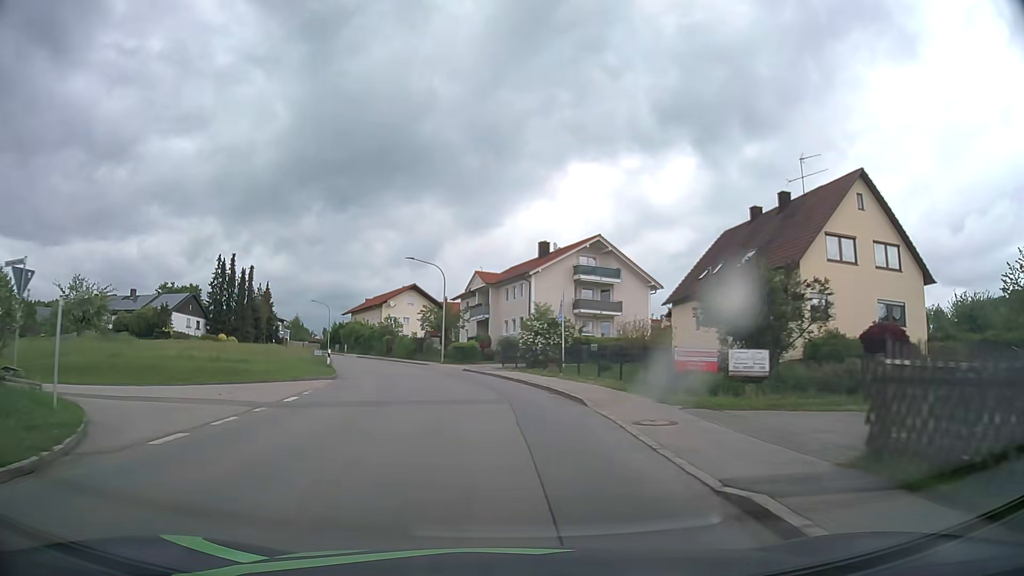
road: tertiary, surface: asphalt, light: Day
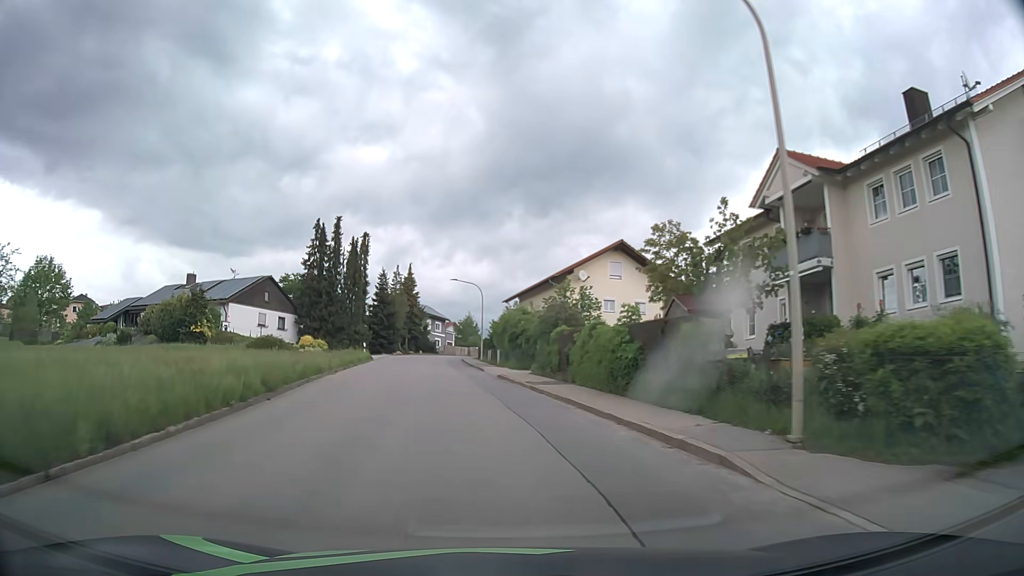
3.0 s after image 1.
(-5.1, +38.6) m; -17°
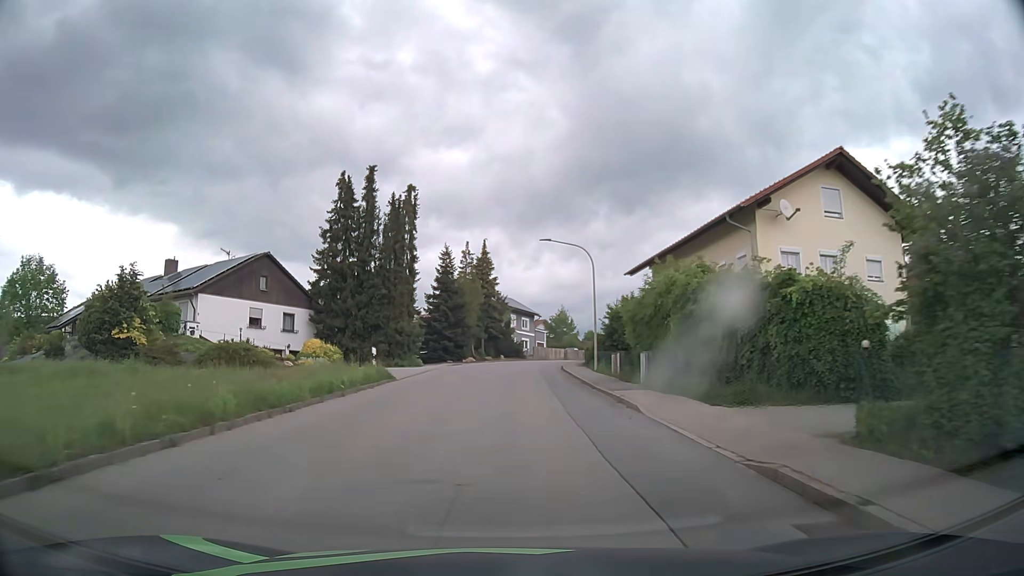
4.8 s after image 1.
(-2.0, +23.5) m; -7°
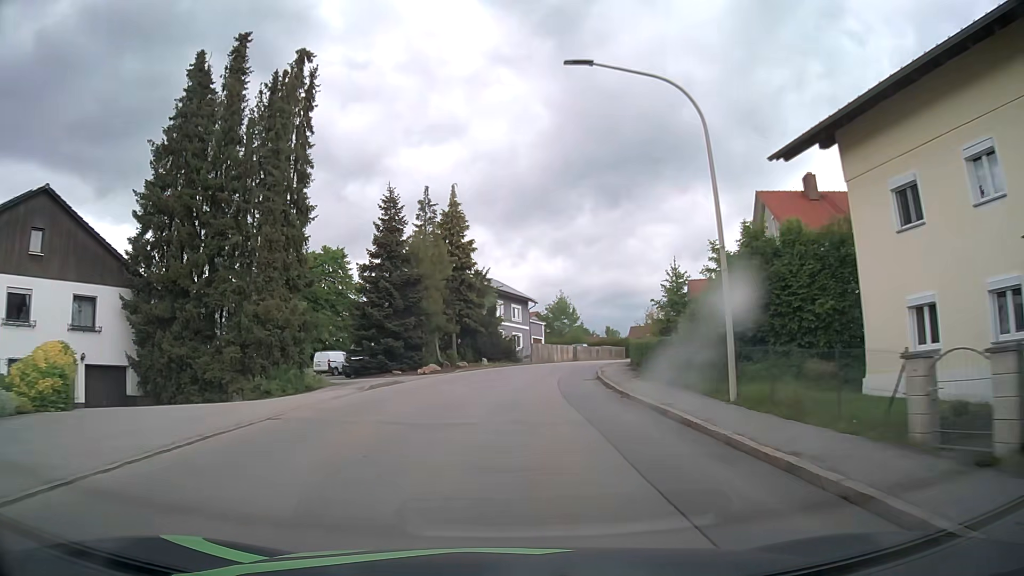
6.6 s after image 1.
(+0.1, +23.7) m; +1°
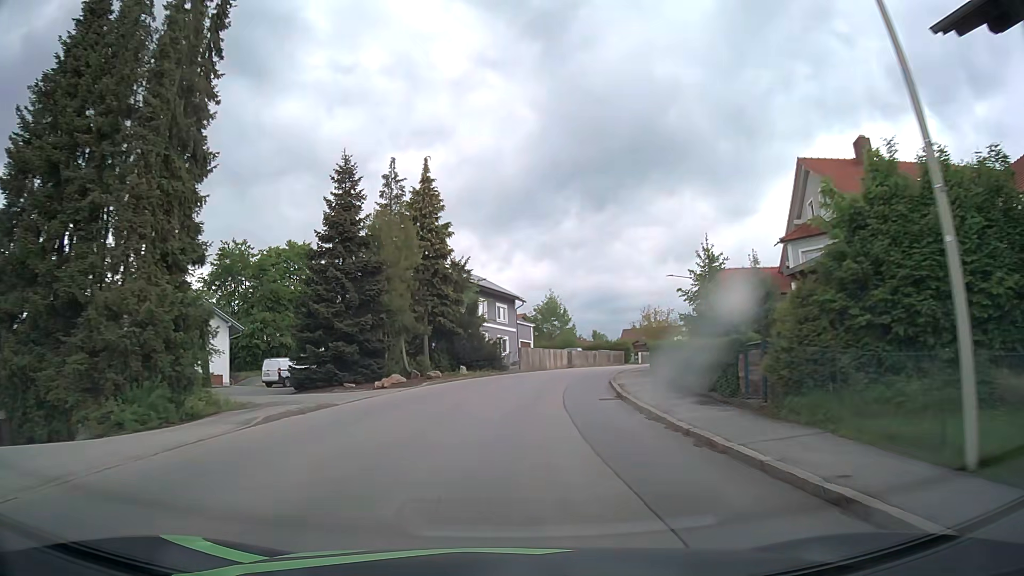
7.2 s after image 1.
(+0.1, +7.9) m; +1°
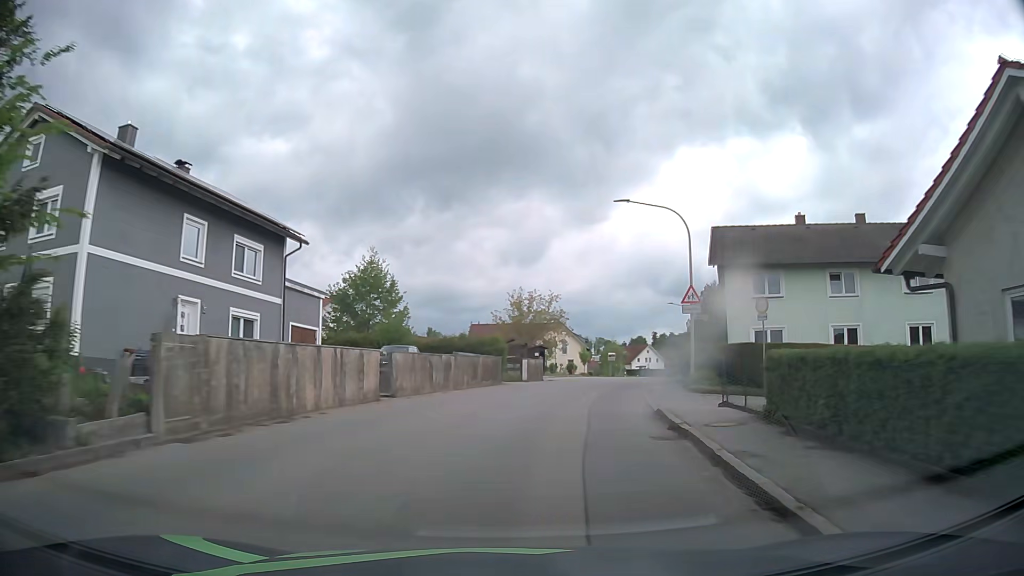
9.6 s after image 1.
(+3.0, +31.5) m; +14°
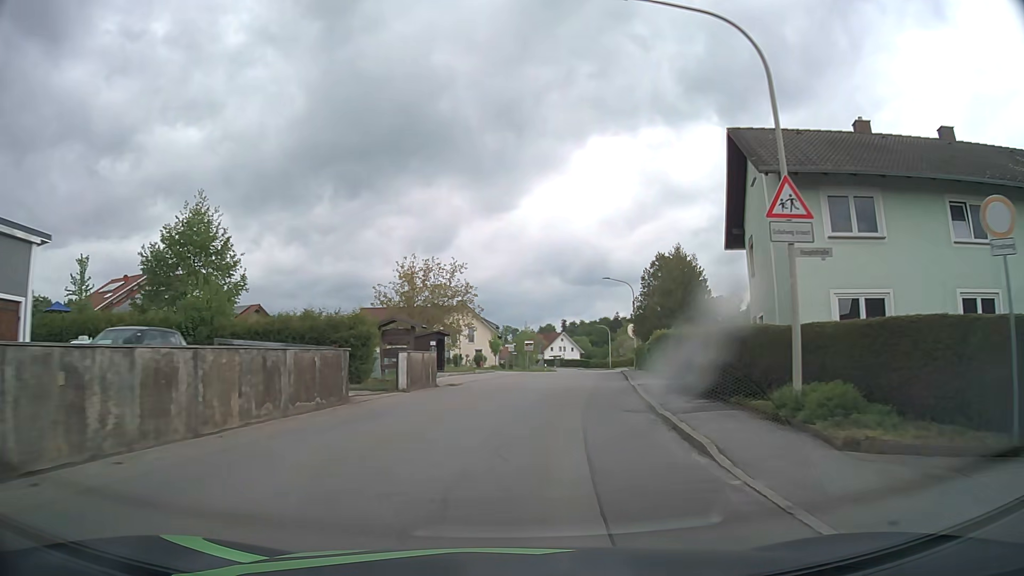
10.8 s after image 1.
(+1.1, +15.8) m; +8°
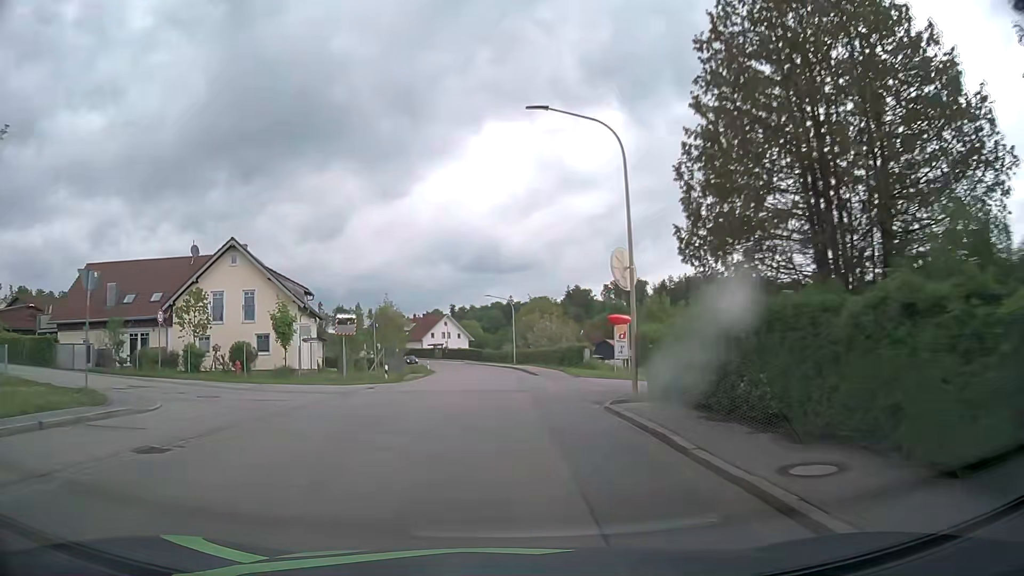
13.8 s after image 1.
(+4.6, +39.9) m; +9°
(0, +10) (0, +20) (0, +30) (-1, +40) (-1, +50) (-2, +60) (-3, +70) (-4, +80) (-6, +90) (-9, +99) m
